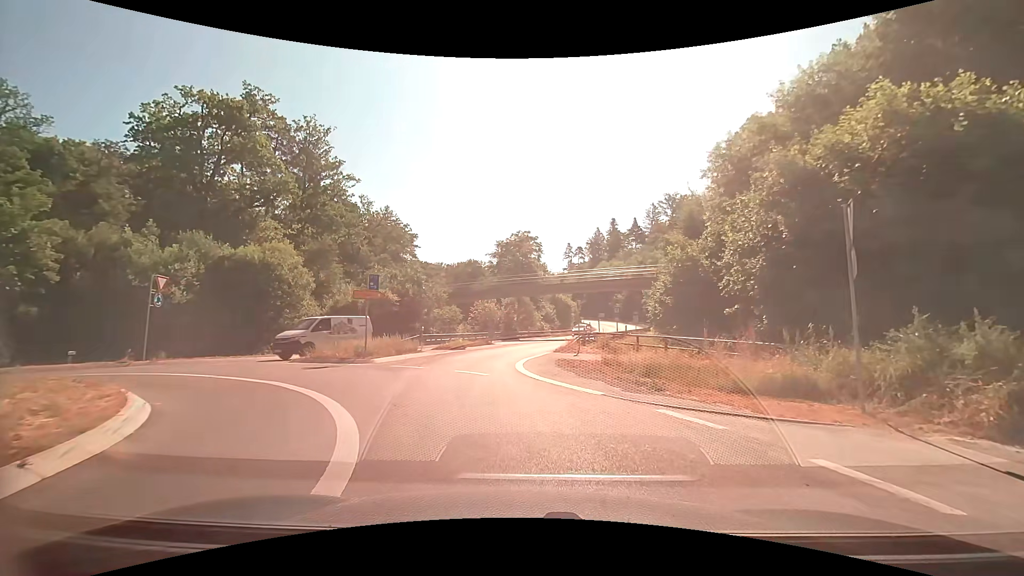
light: Day
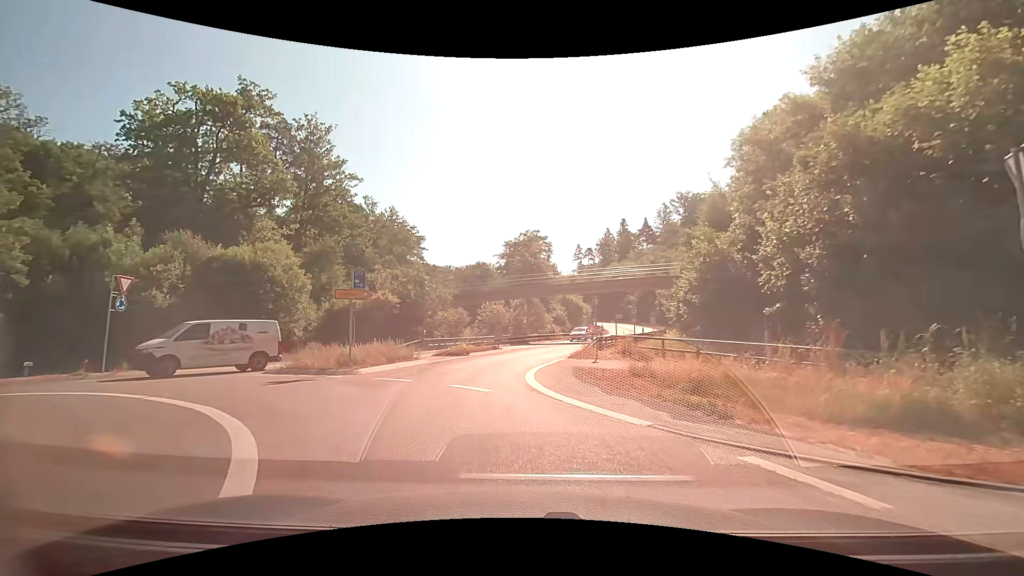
(0.0, +2.8) m; 0°
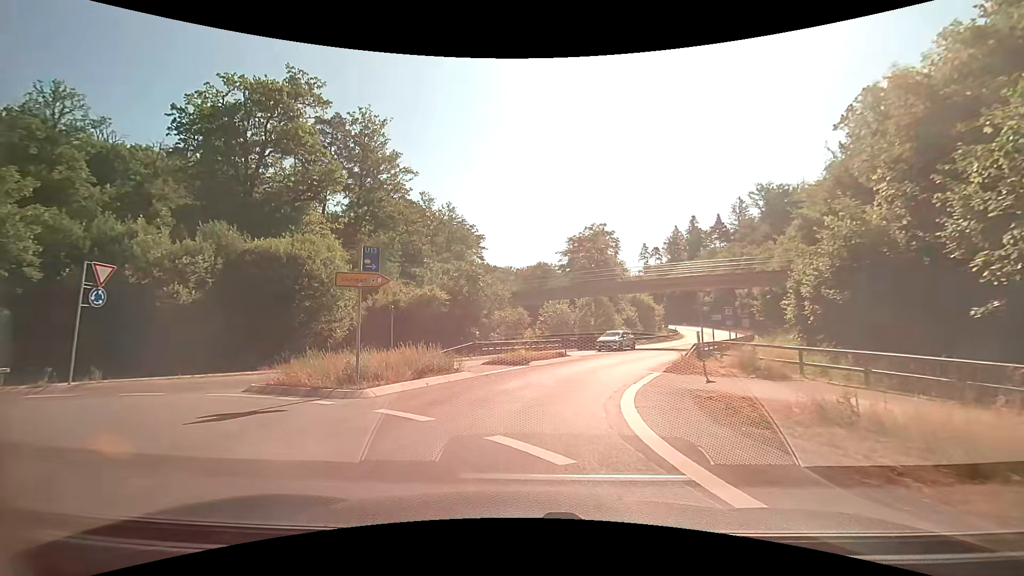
(-0.4, +5.6) m; -6°
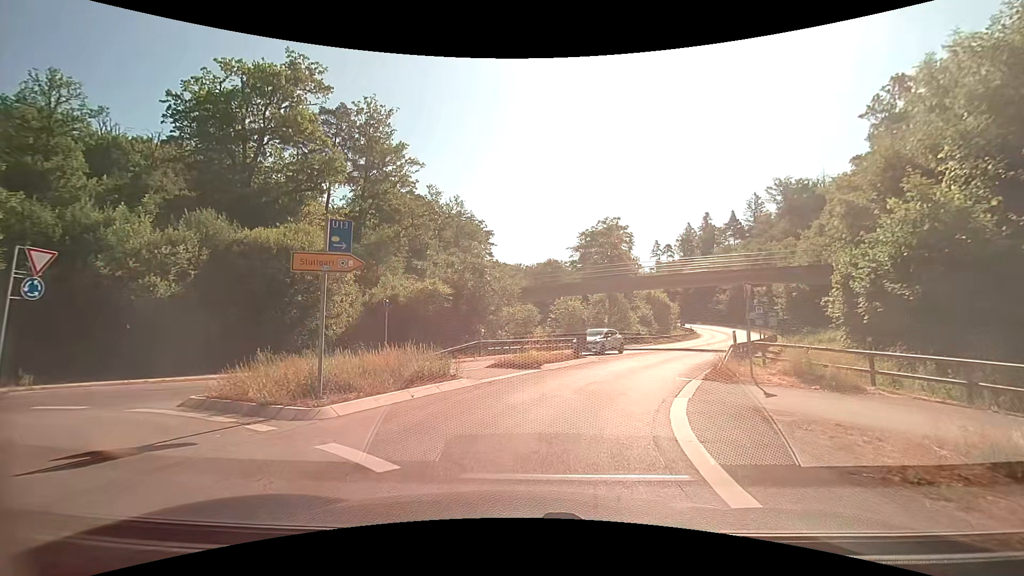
(-0.1, +2.7) m; -2°
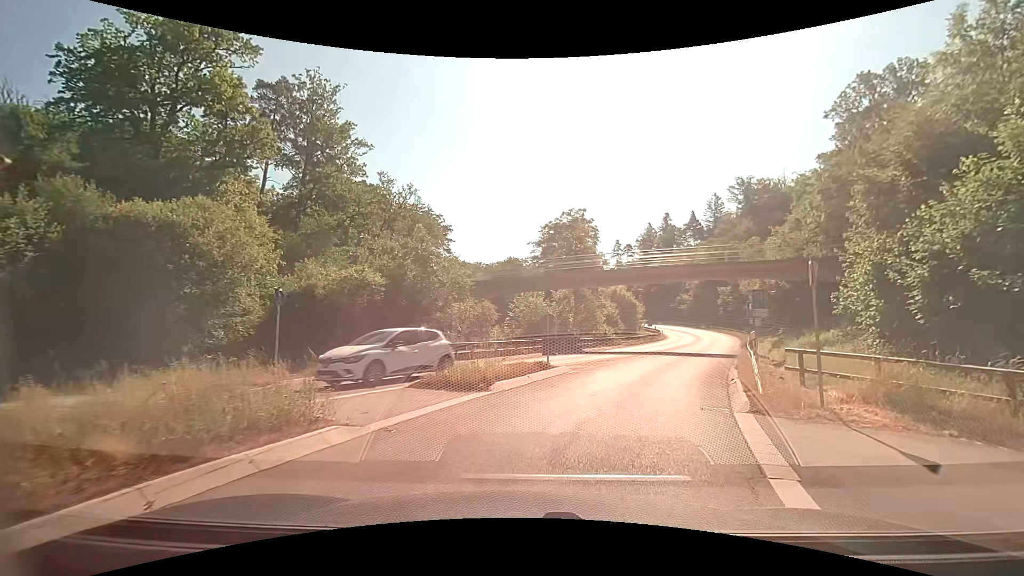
(+0.2, +5.8) m; +4°
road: secondary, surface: asphalt
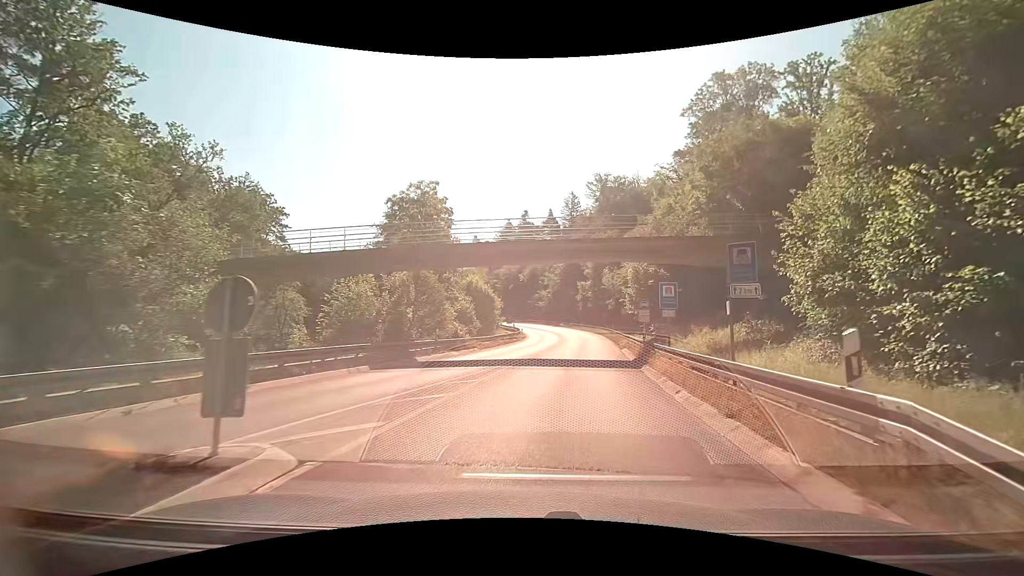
(+1.8, +11.4) m; +16°
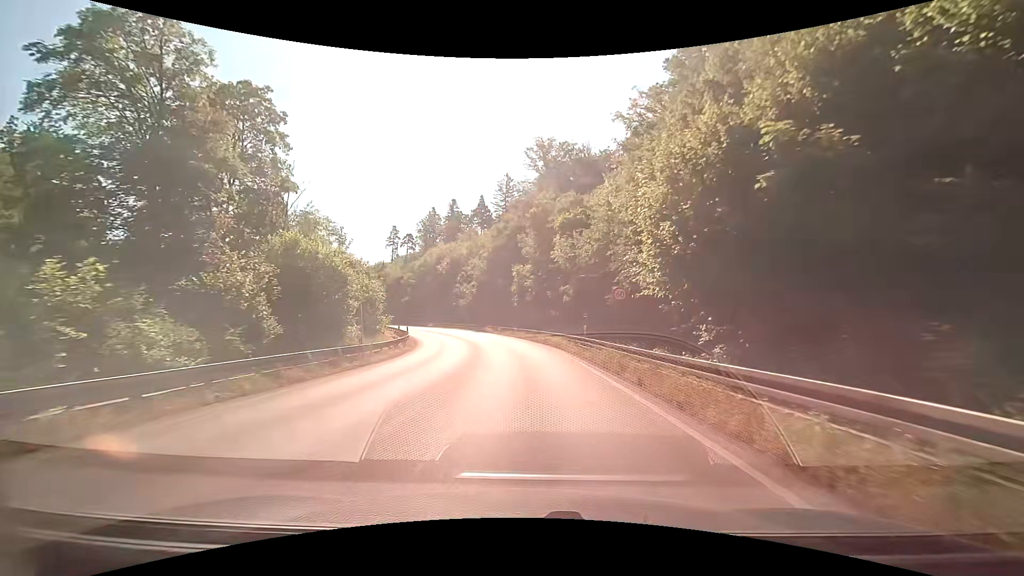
(+2.9, +28.7) m; +7°
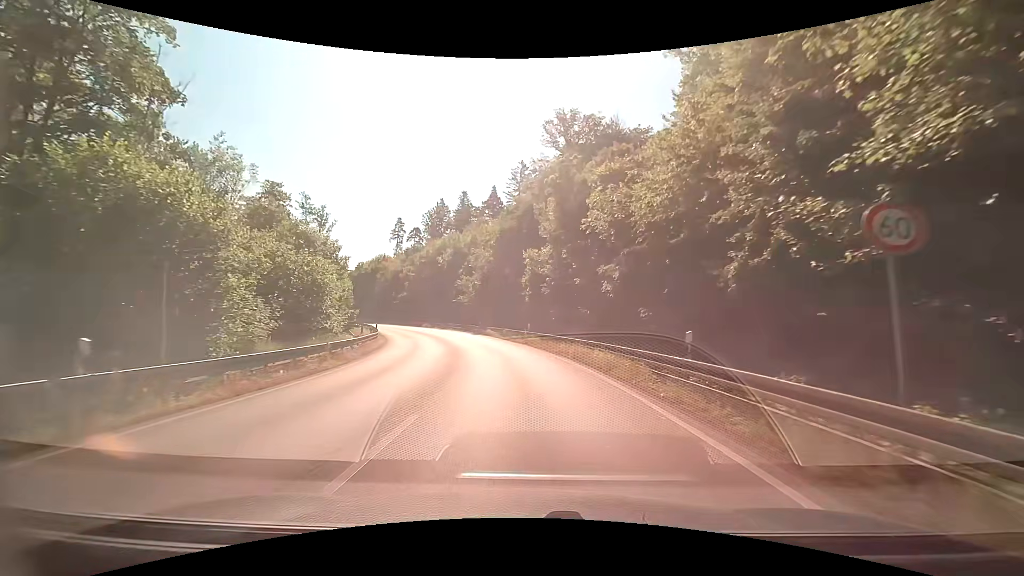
(-0.1, +14.2) m; -1°
